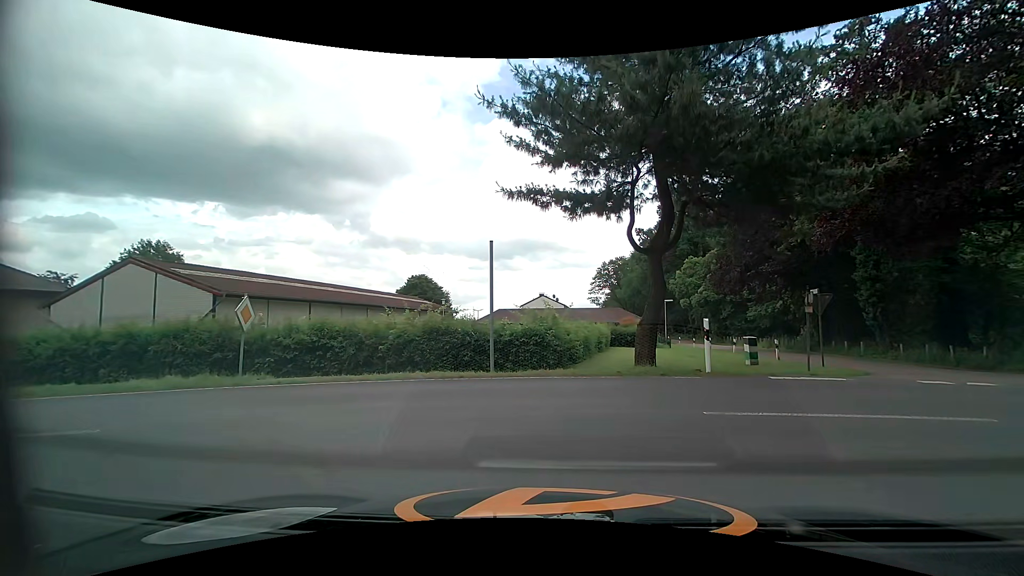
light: Day
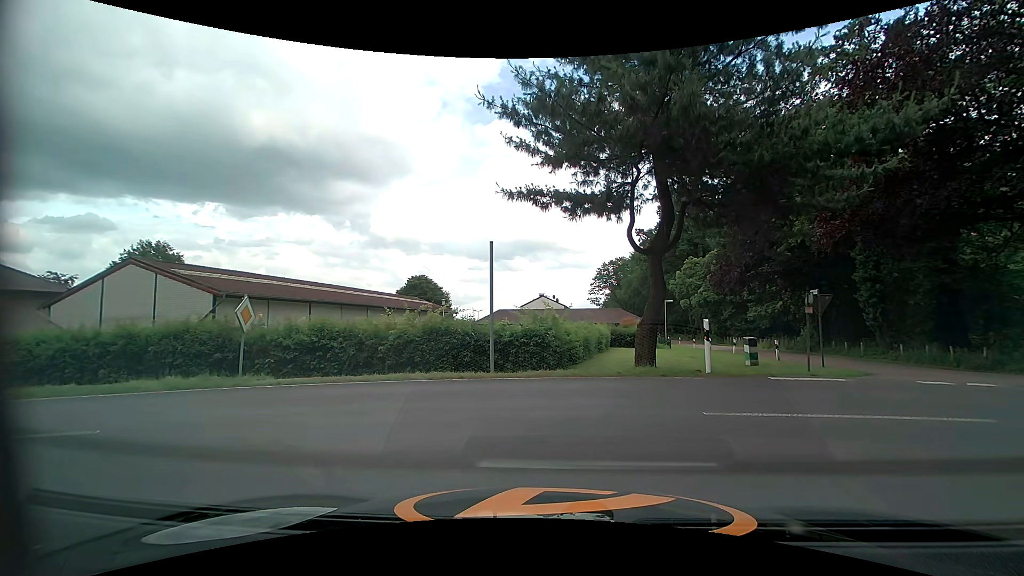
(0.0, 0.0) m; 0°
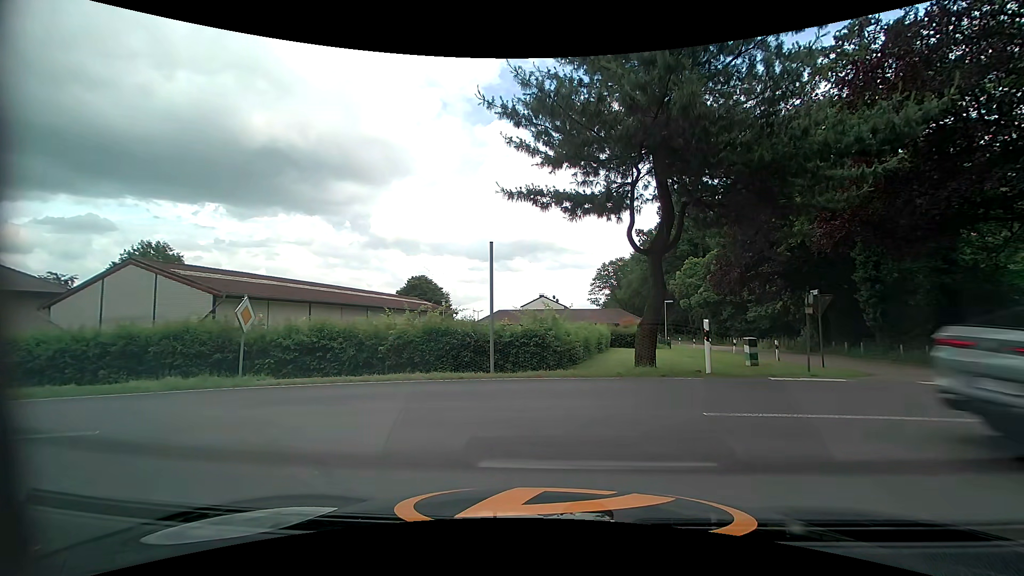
(0.0, 0.0) m; 0°
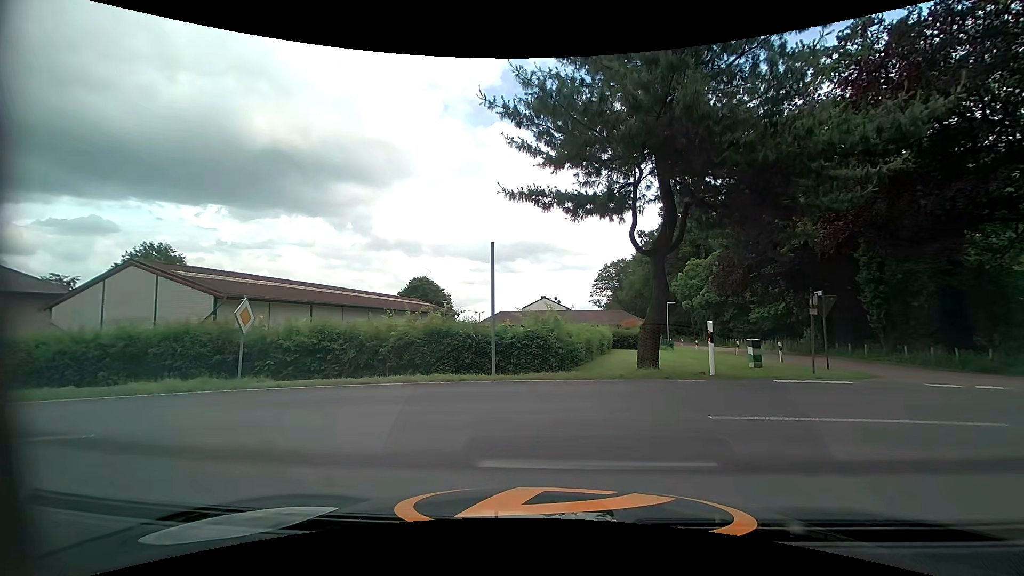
(0.0, +0.1) m; 0°
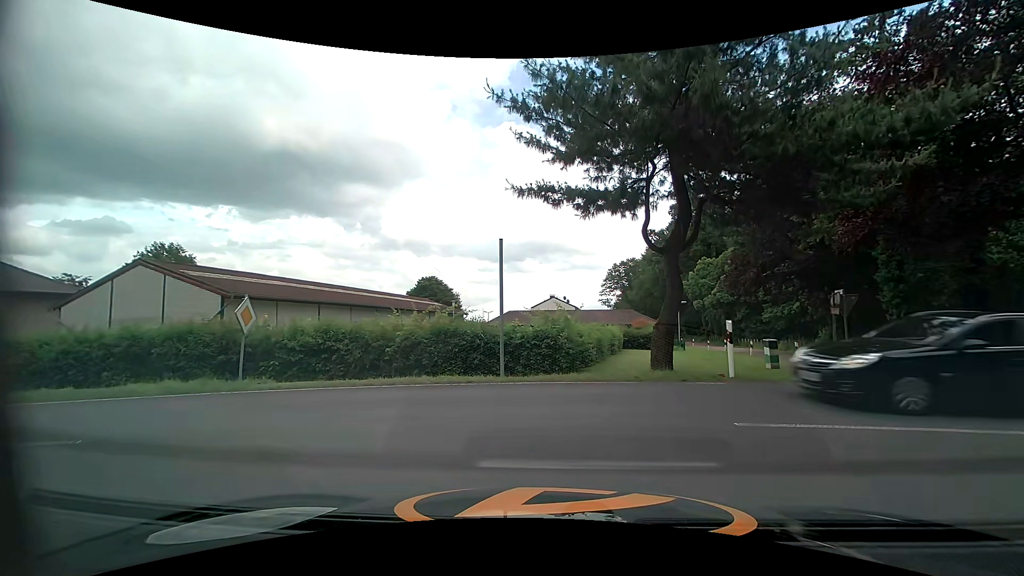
(0.0, +0.5) m; 0°
